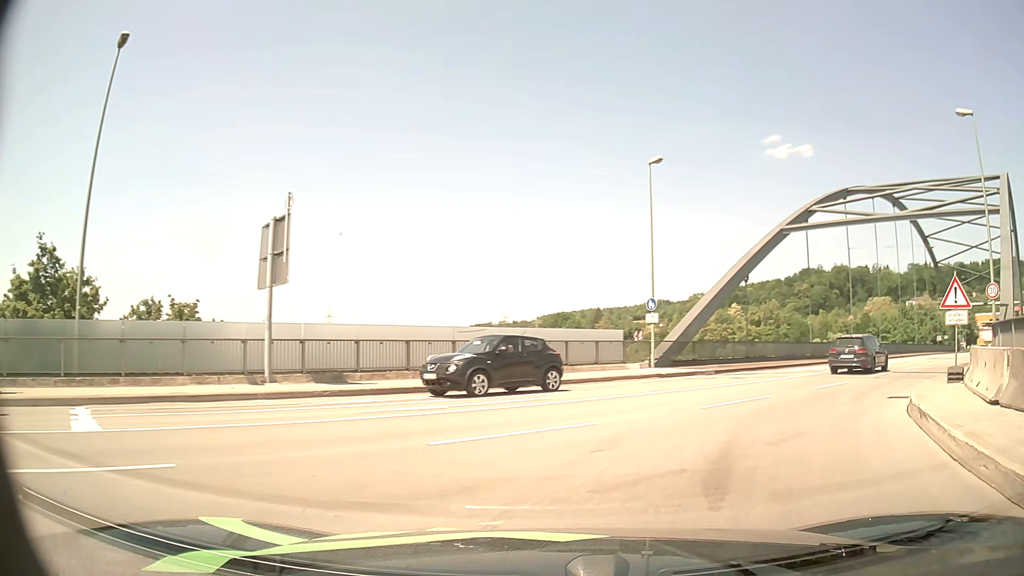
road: primary_link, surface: asphalt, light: Day
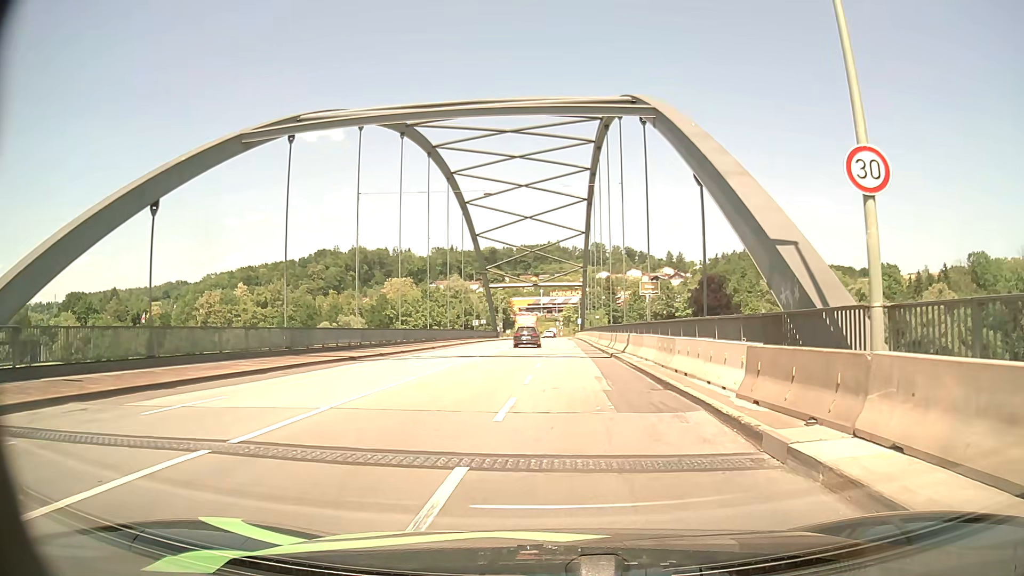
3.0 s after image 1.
(+8.6, +18.7) m; +42°
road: primary
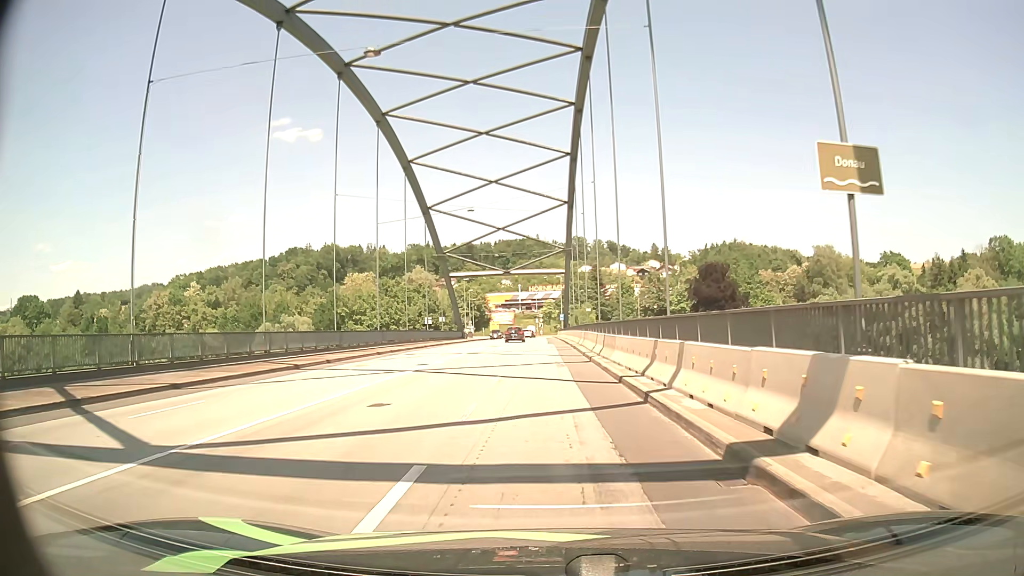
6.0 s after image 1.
(+0.9, +23.6) m; +2°
(0, +10) (0, +20) (0, +30) (-1, +40) (-1, +50) (-1, +60) (-1, +70) (-1, +80) (-1, +90) (-1, +100) m
